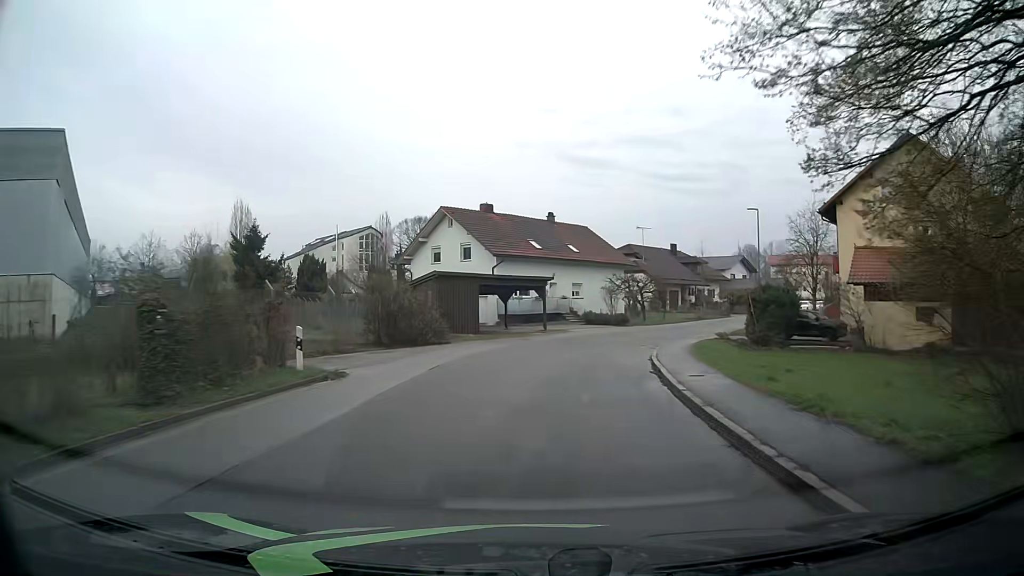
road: residential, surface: asphalt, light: Day
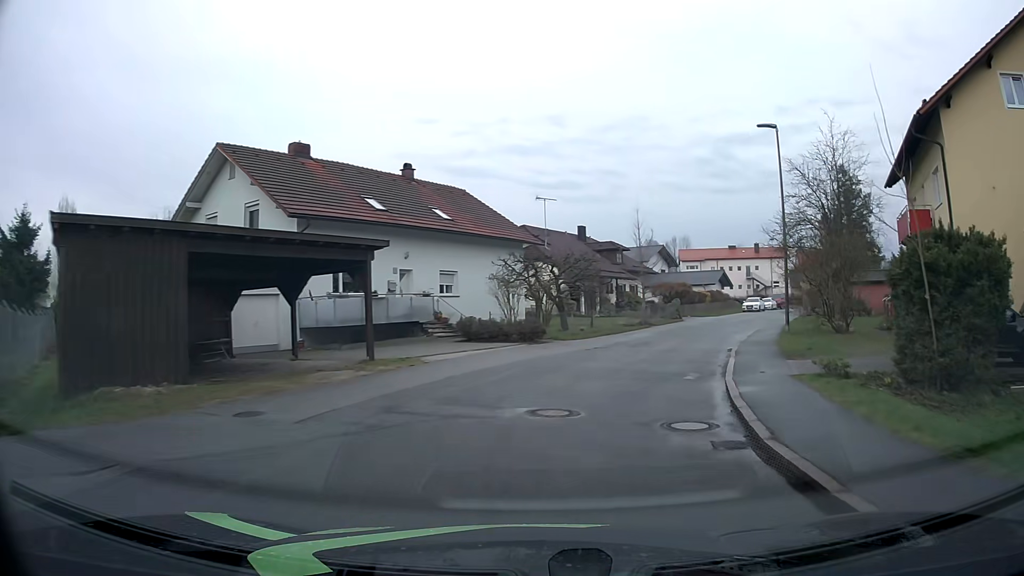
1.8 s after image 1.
(+1.5, +21.5) m; +10°
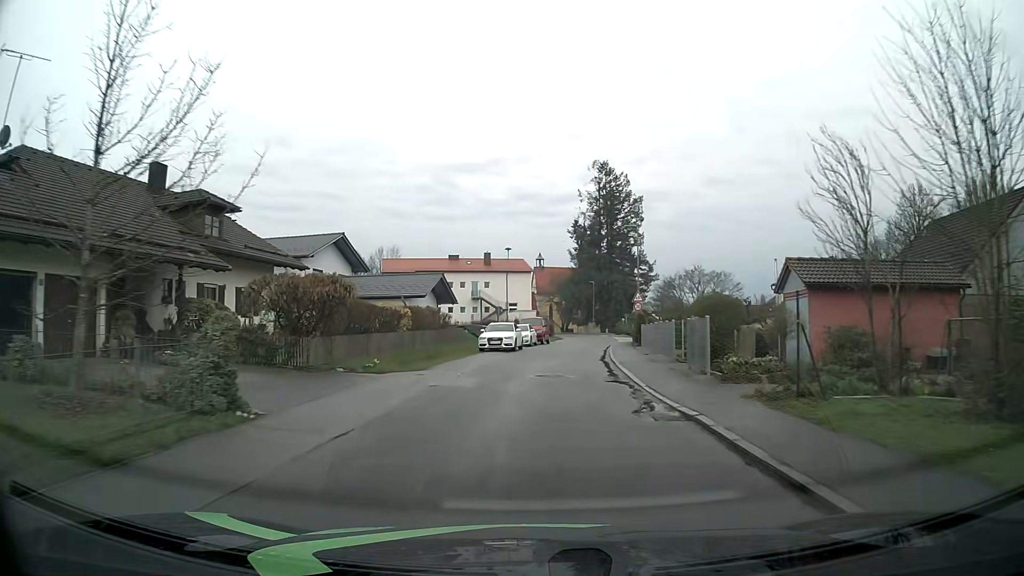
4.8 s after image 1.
(+8.8, +33.2) m; +24°
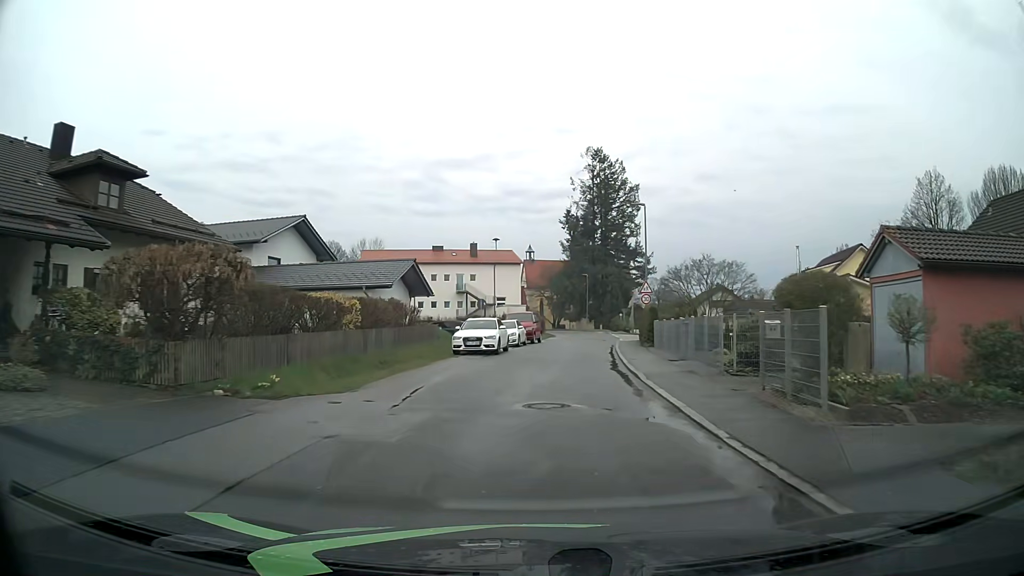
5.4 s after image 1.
(+0.1, +6.9) m; +1°
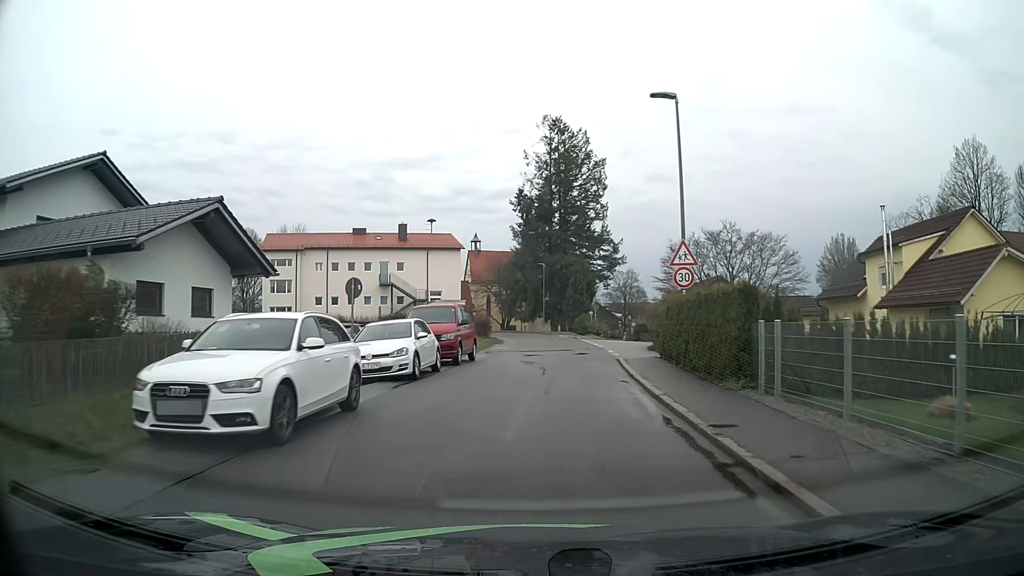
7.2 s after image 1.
(+0.5, +18.9) m; +4°
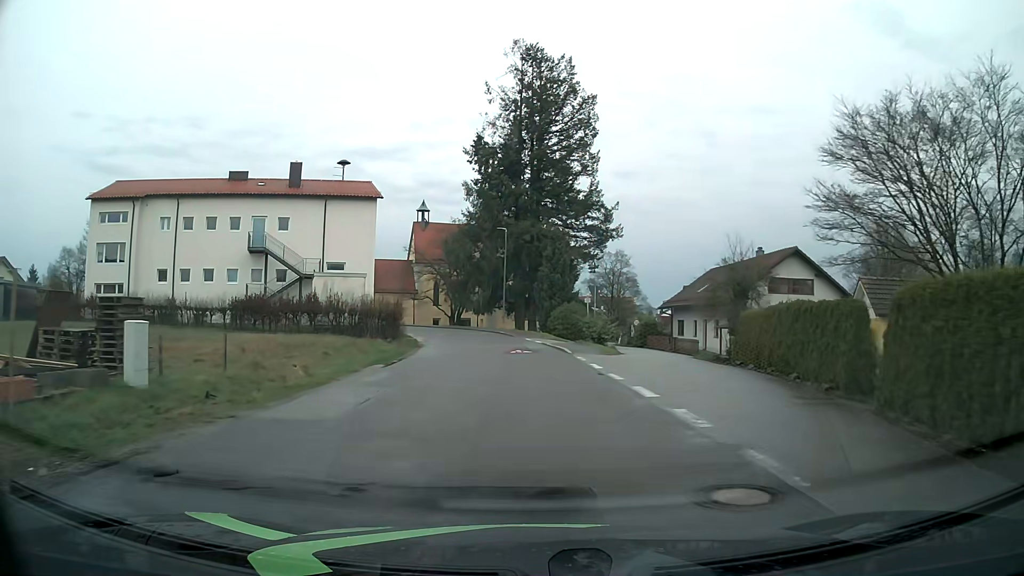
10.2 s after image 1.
(+0.8, +26.4) m; +2°
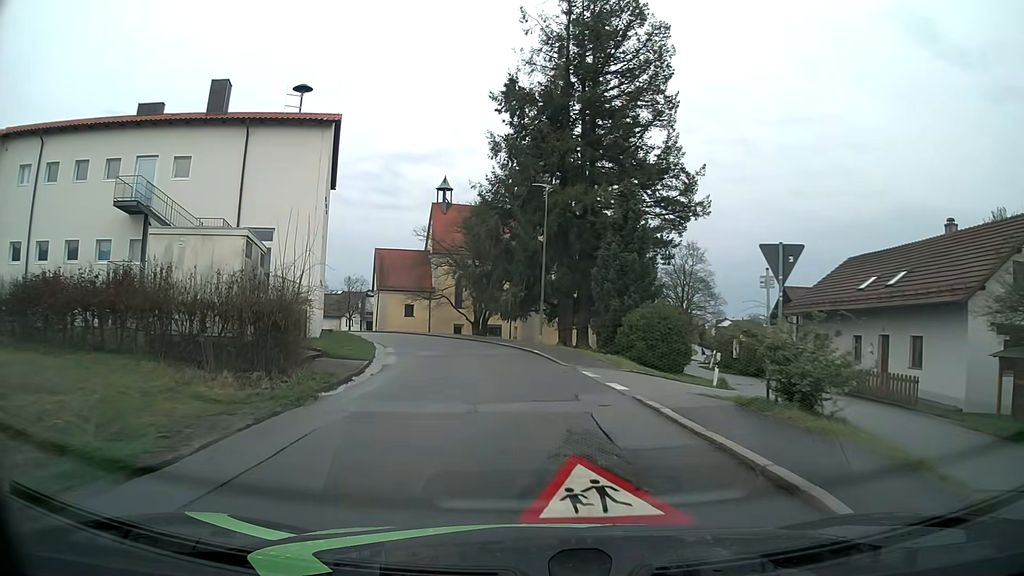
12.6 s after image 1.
(-0.3, +19.8) m; -3°
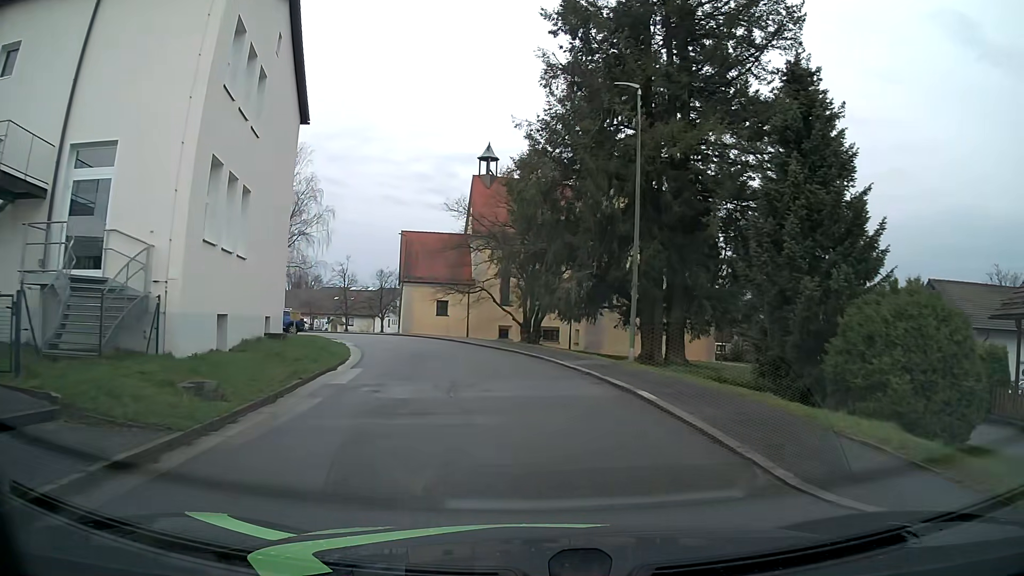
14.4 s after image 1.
(-0.7, +15.2) m; -5°
(0, +10) (-1, +20) (-4, +30) (-7, +39) (-11, +48) (-16, +57) (-22, +65) (-28, +73) (-34, +81) (-41, +88) m
